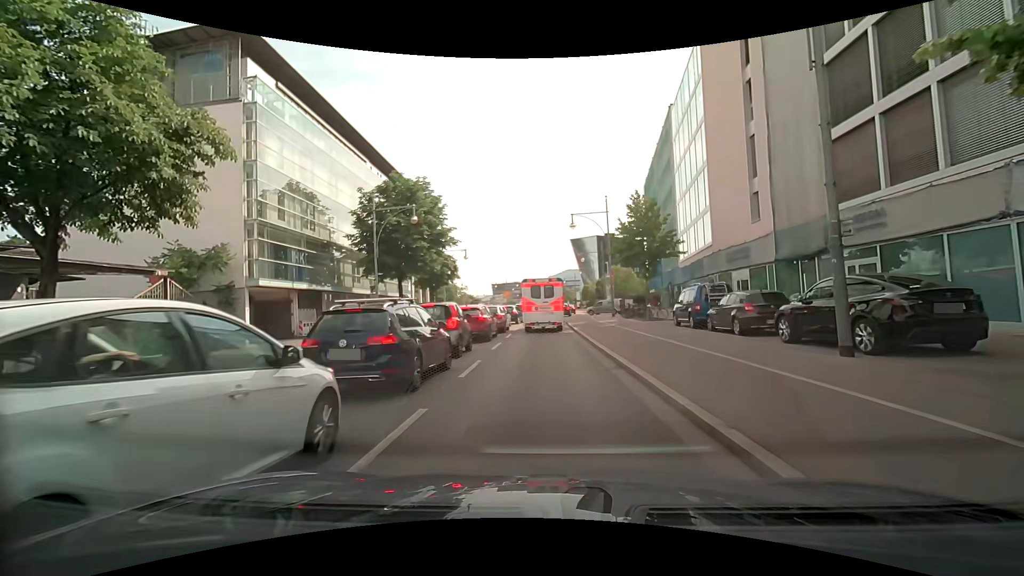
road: primary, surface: asphalt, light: Day
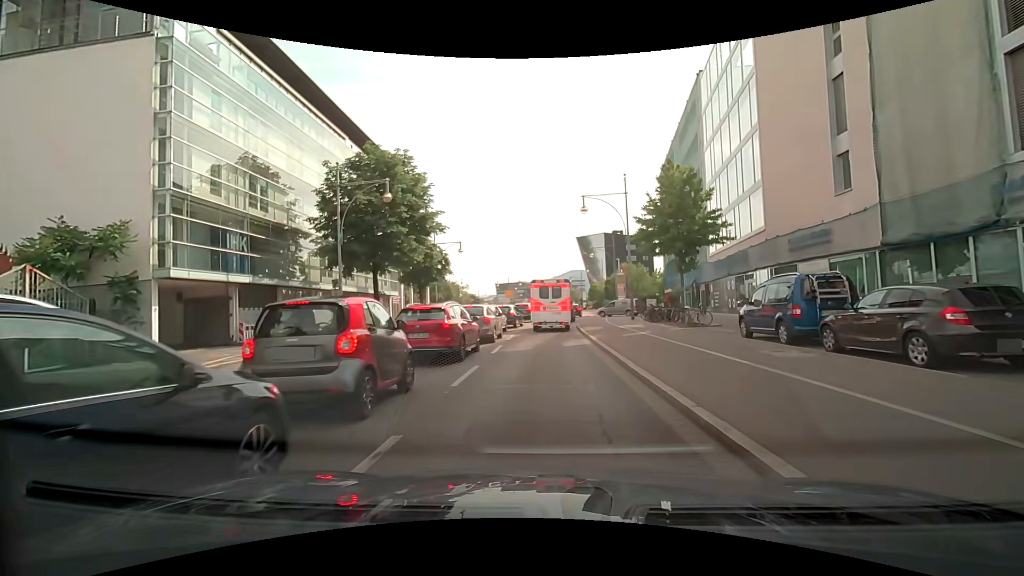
(-0.1, +7.4) m; -1°
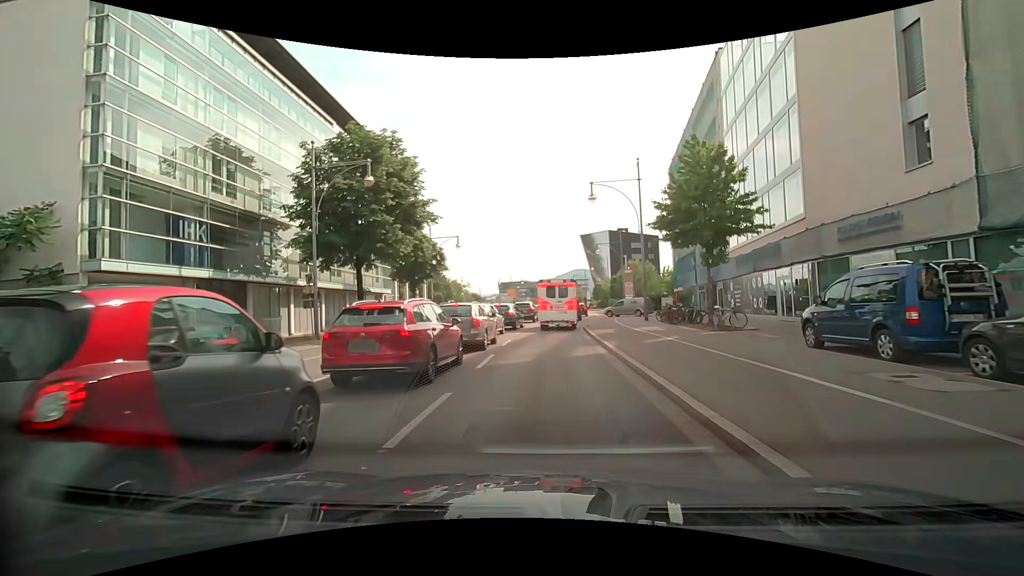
(0.0, +3.7) m; 0°
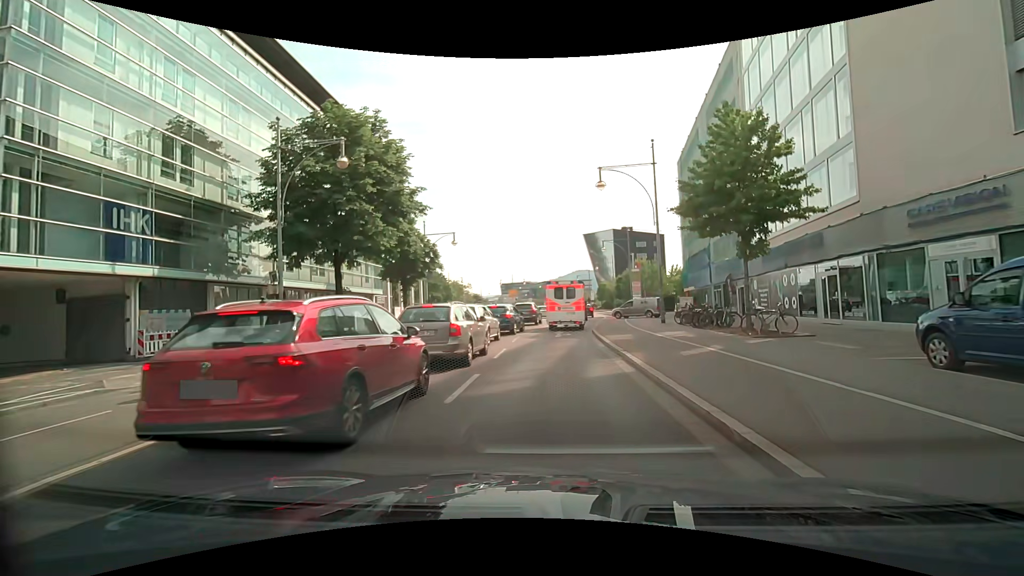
(0.0, +3.7) m; -1°
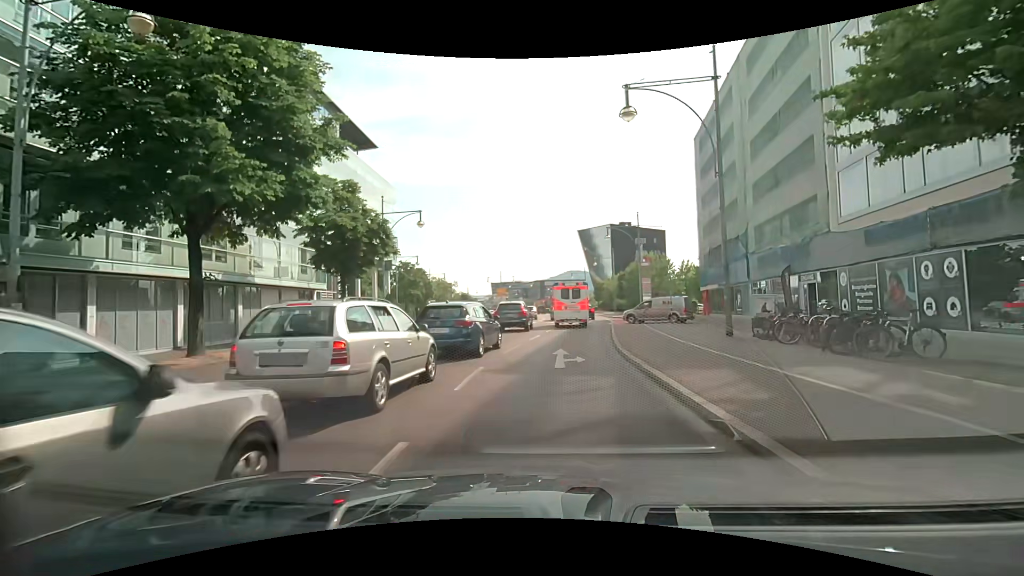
(+0.1, +11.1) m; +2°
